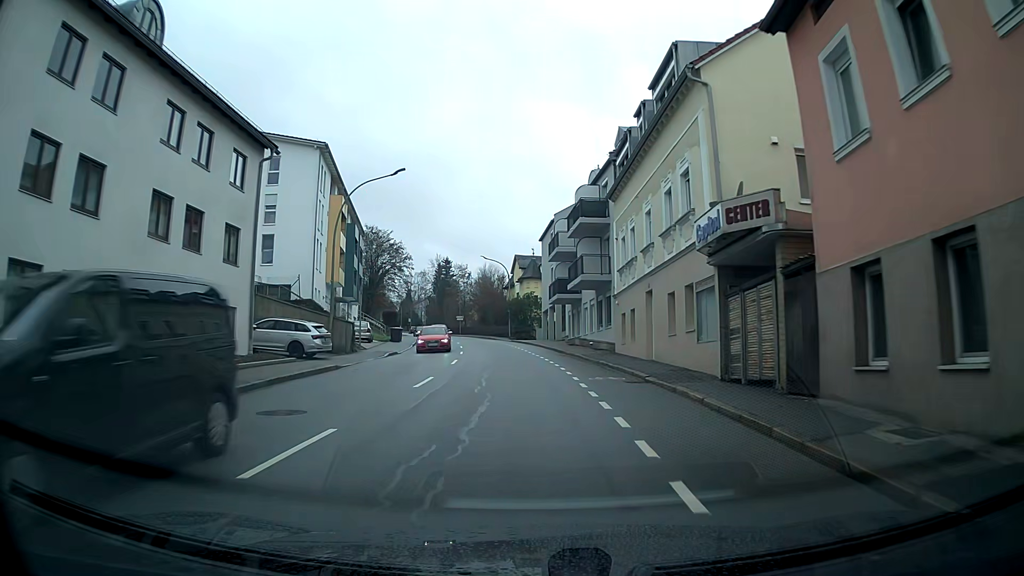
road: tertiary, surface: asphalt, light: Day
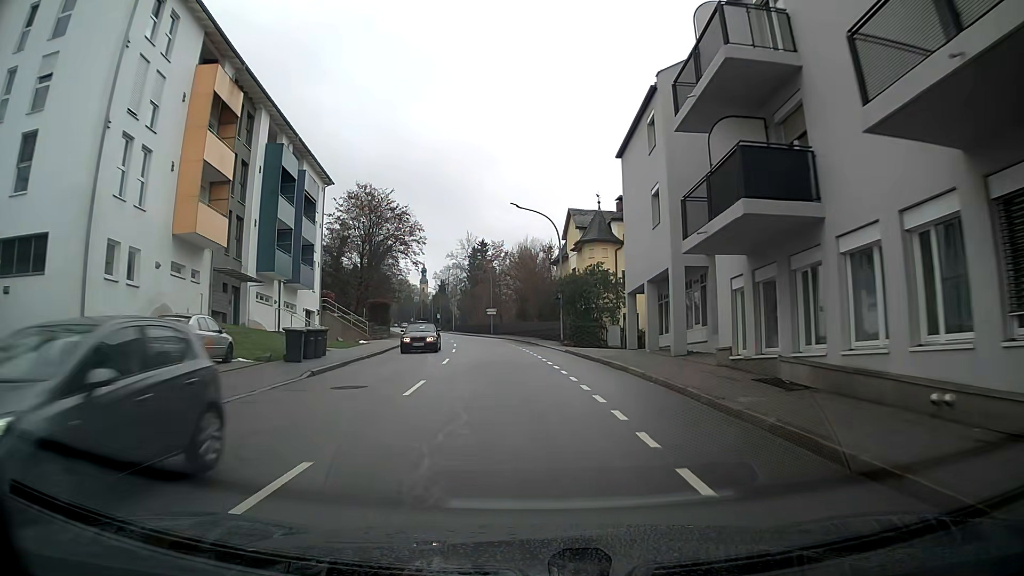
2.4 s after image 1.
(-1.0, +29.6) m; -4°
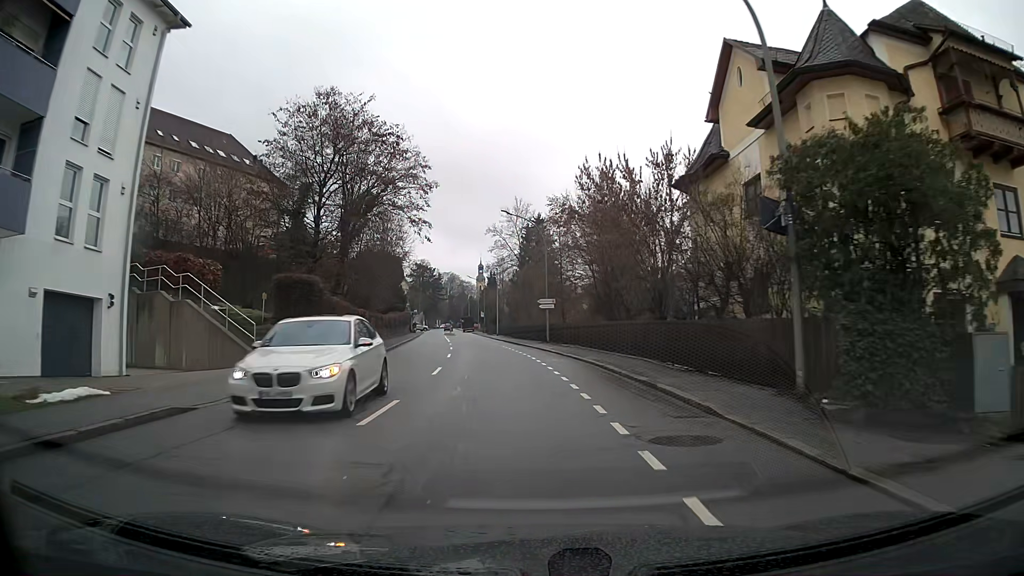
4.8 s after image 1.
(-1.3, +31.0) m; -5°
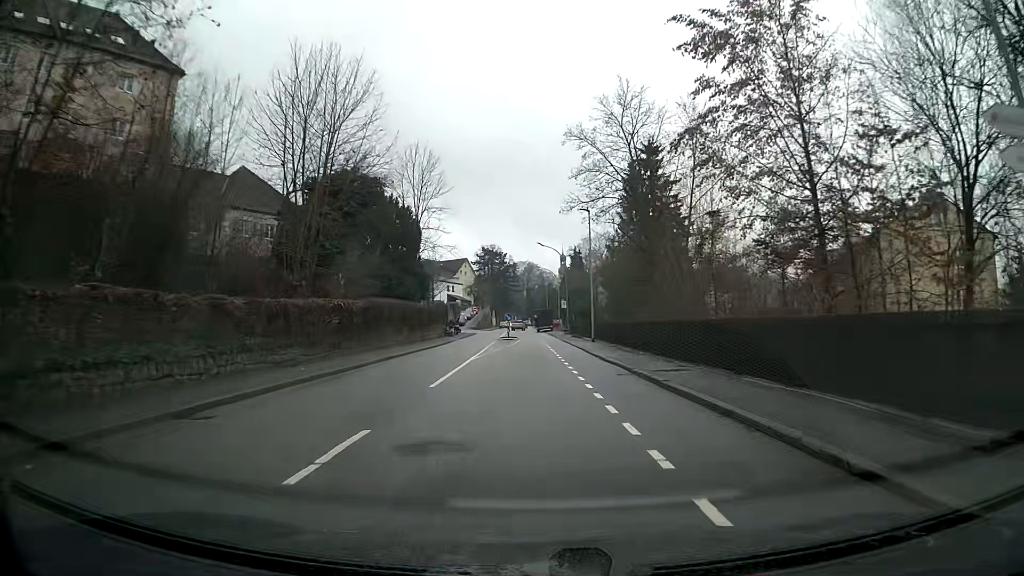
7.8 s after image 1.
(-2.5, +39.9) m; -6°
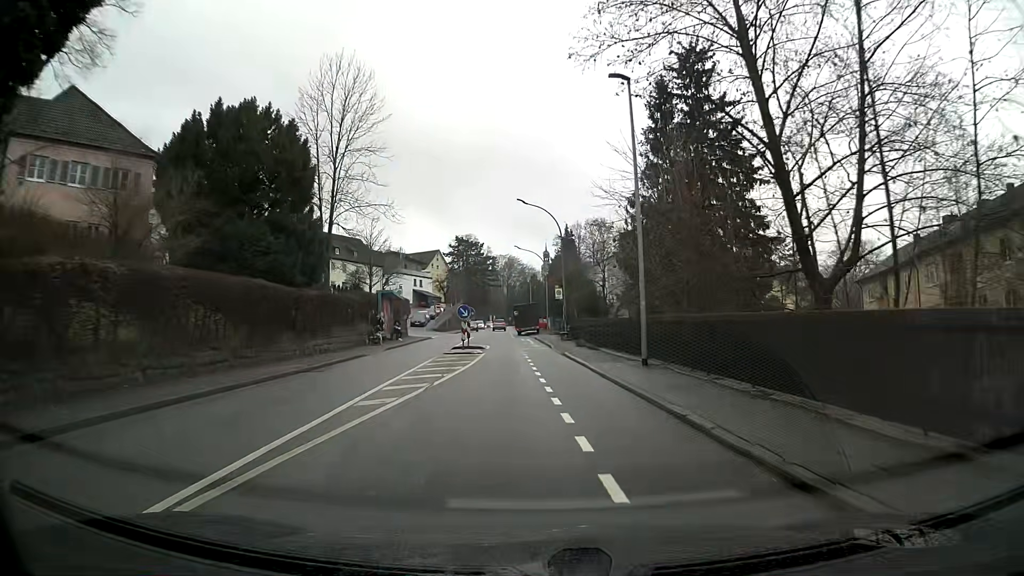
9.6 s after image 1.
(+0.3, +23.3) m; +1°
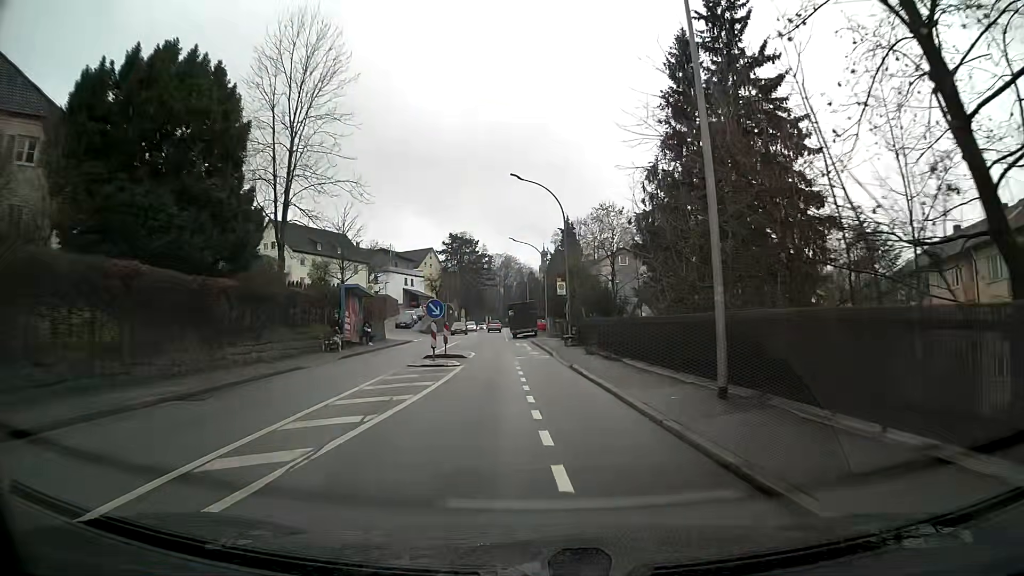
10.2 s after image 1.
(0.0, +7.7) m; 0°
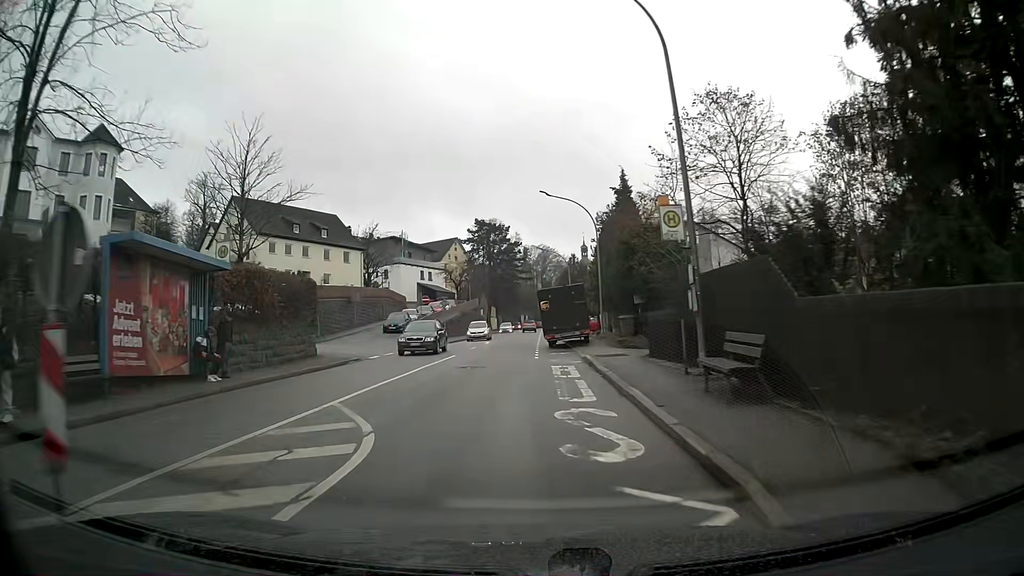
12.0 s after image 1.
(-0.6, +22.3) m; -4°
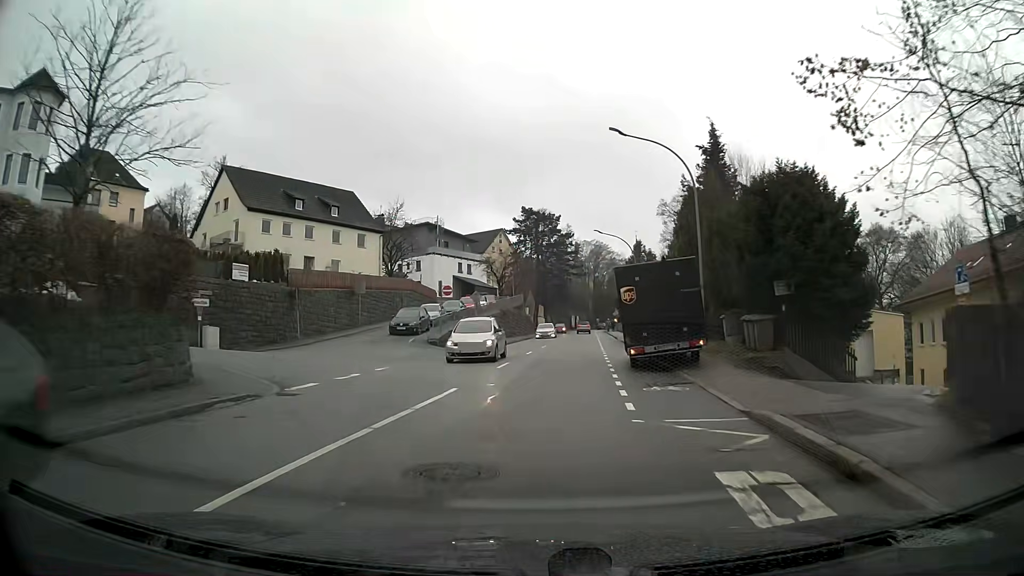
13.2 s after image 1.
(-0.4, +13.8) m; -2°
